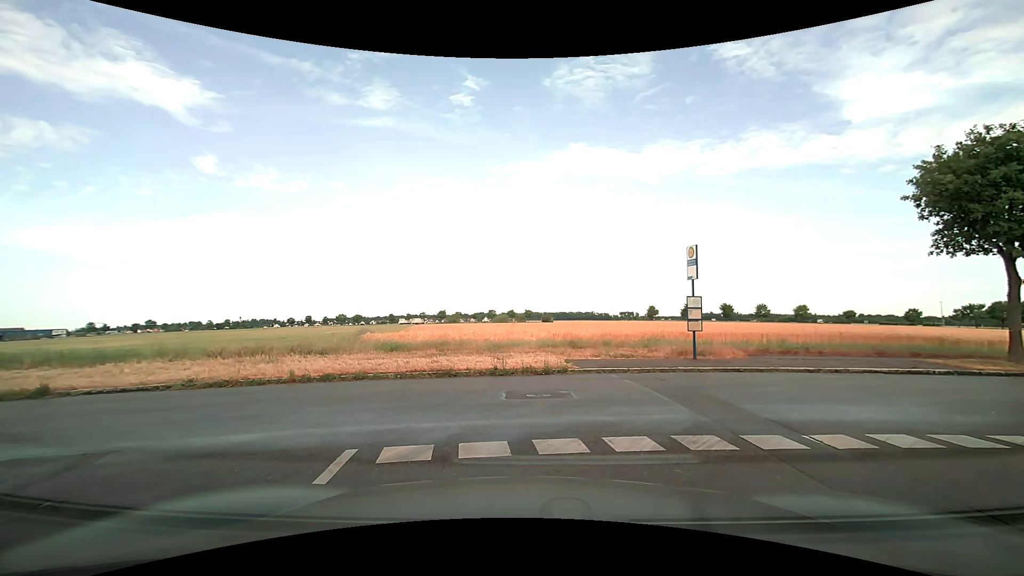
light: Day
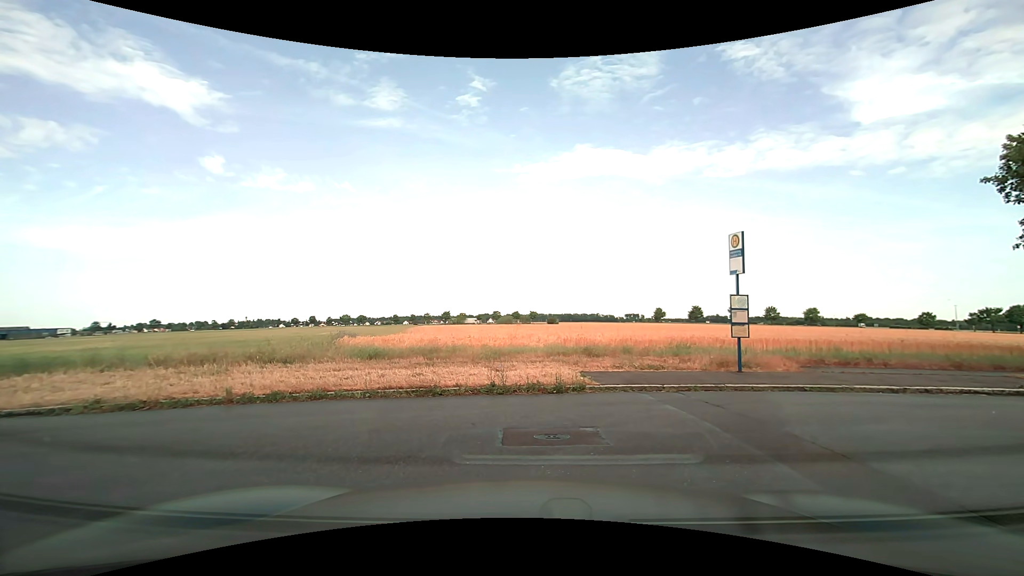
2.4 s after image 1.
(0.0, +2.7) m; 0°
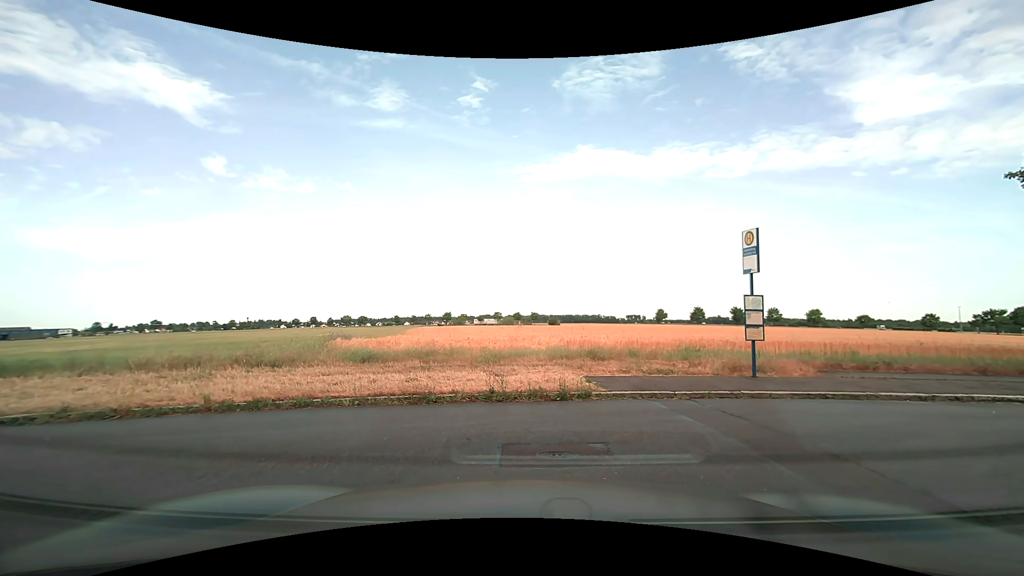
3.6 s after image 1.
(0.0, +0.7) m; 0°
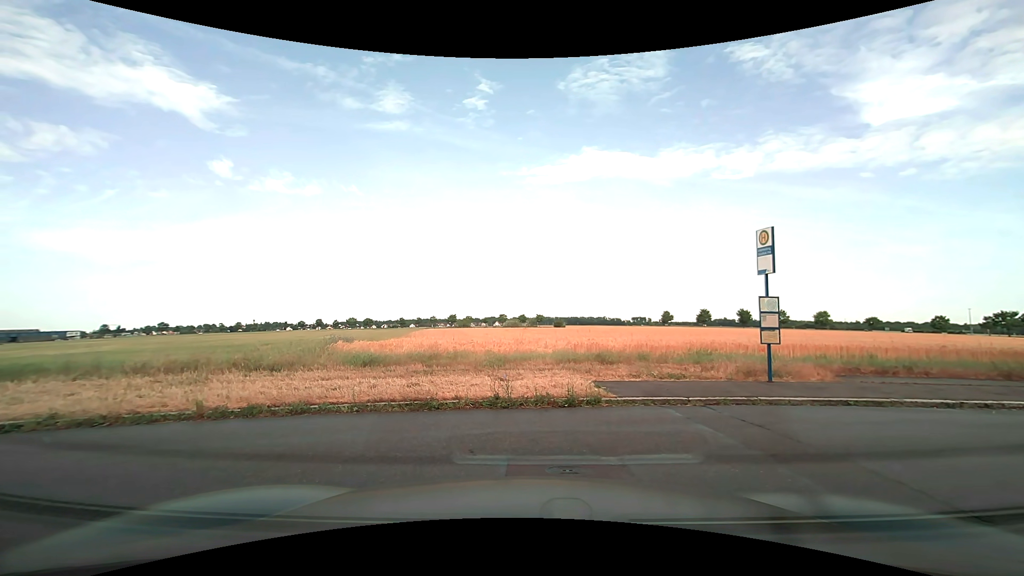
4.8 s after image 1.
(0.0, +0.4) m; 0°
